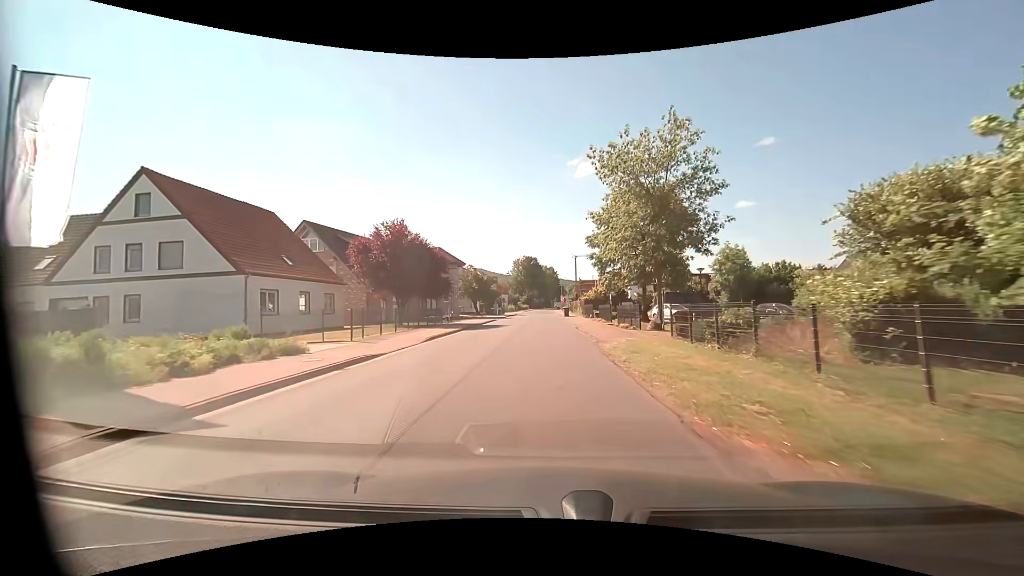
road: unclassified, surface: asphalt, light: Day
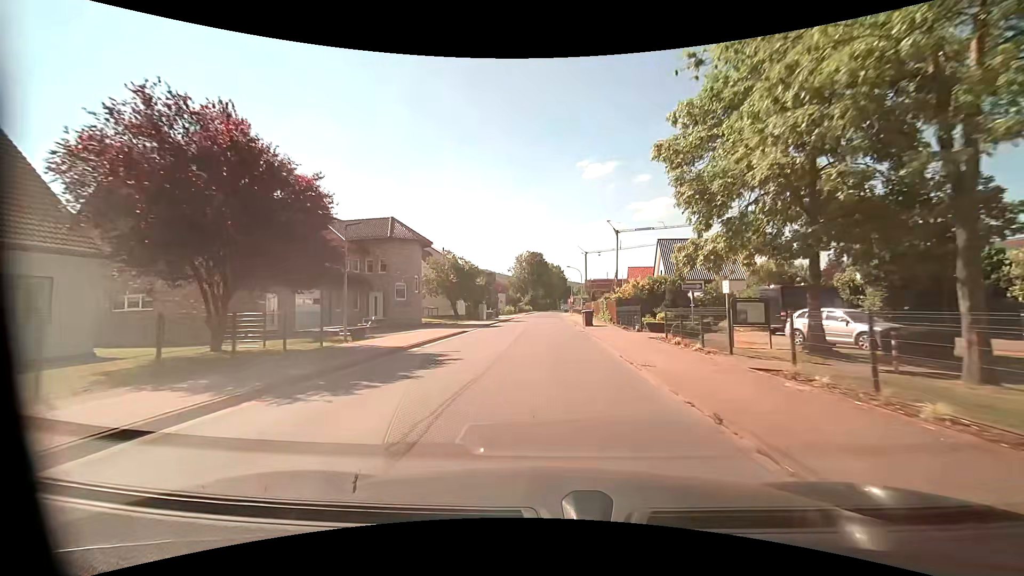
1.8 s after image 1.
(-0.2, +22.7) m; -1°
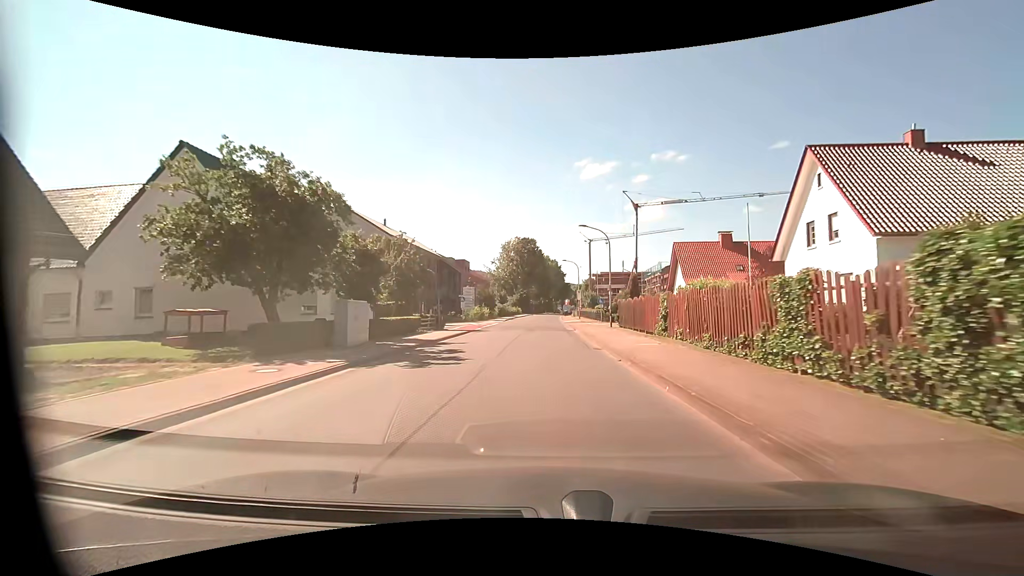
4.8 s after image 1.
(+0.1, +36.9) m; 0°
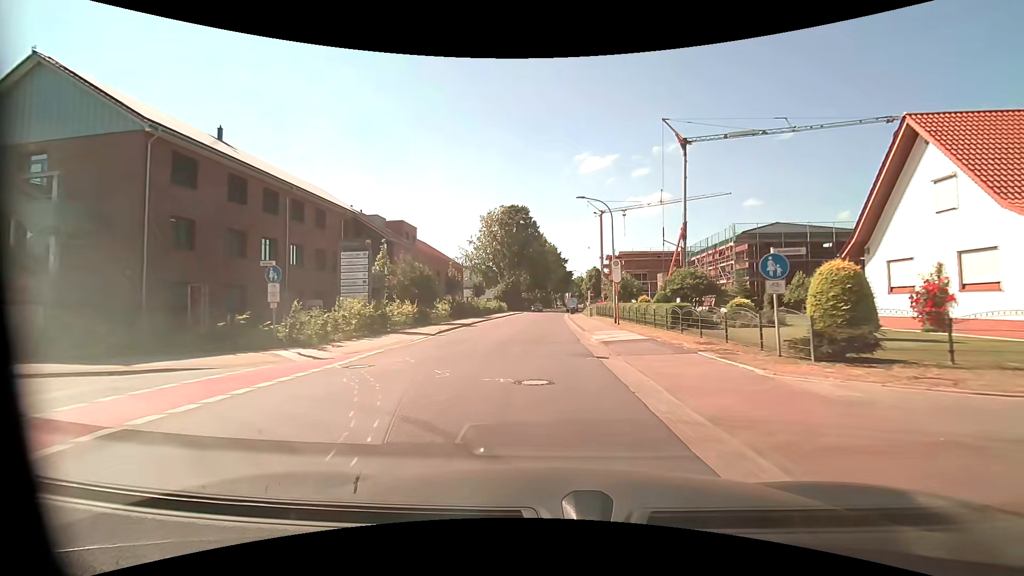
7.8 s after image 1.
(+0.1, +36.9) m; 0°
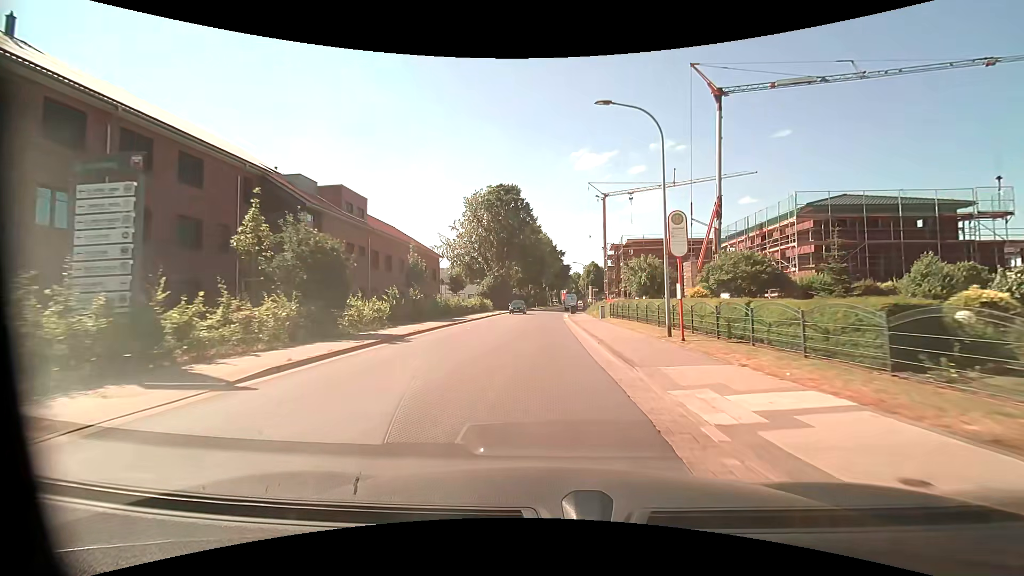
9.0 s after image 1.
(+0.1, +14.5) m; +1°
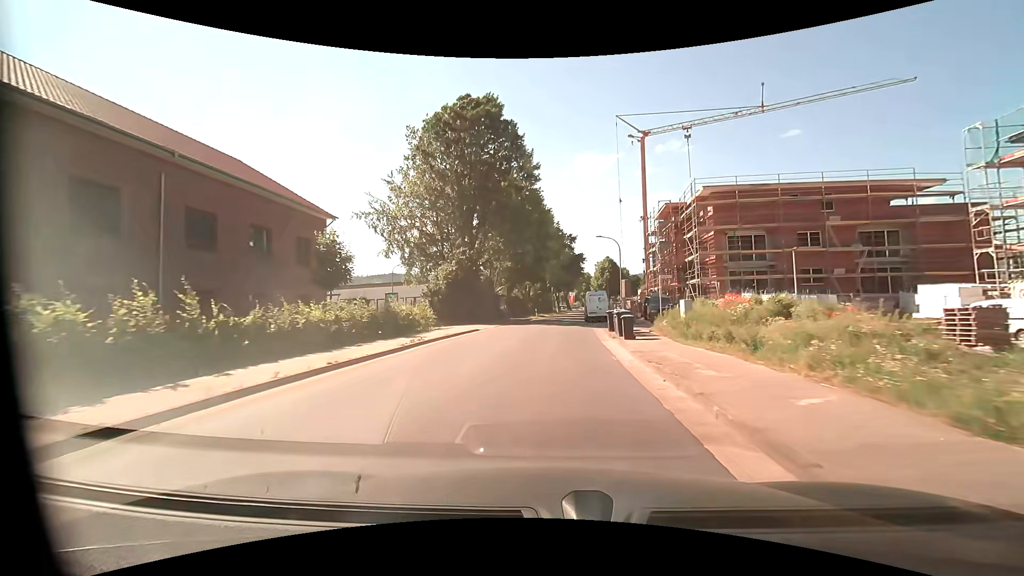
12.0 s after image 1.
(0.0, +35.8) m; 0°
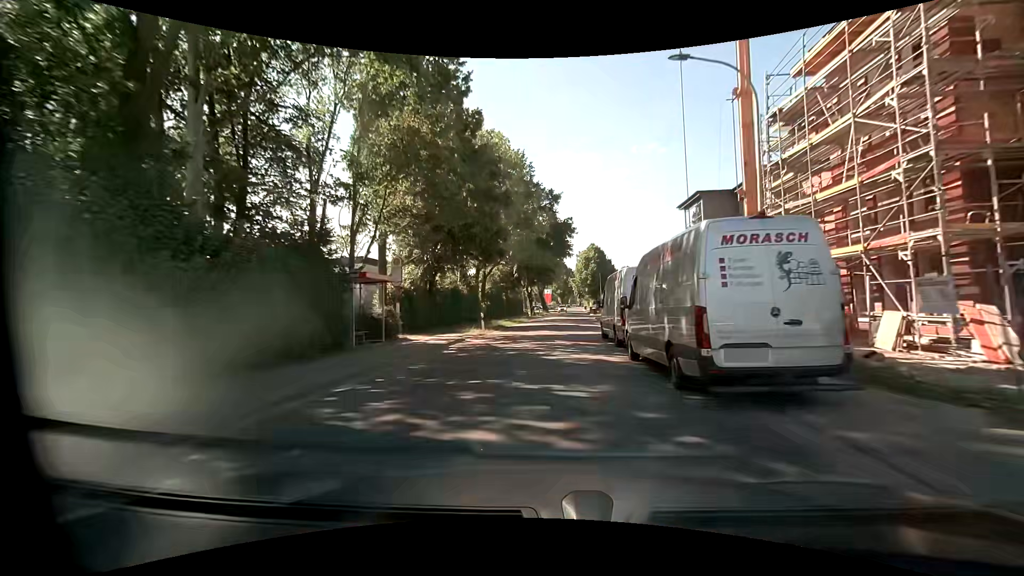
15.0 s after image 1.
(+0.7, +34.8) m; +3°
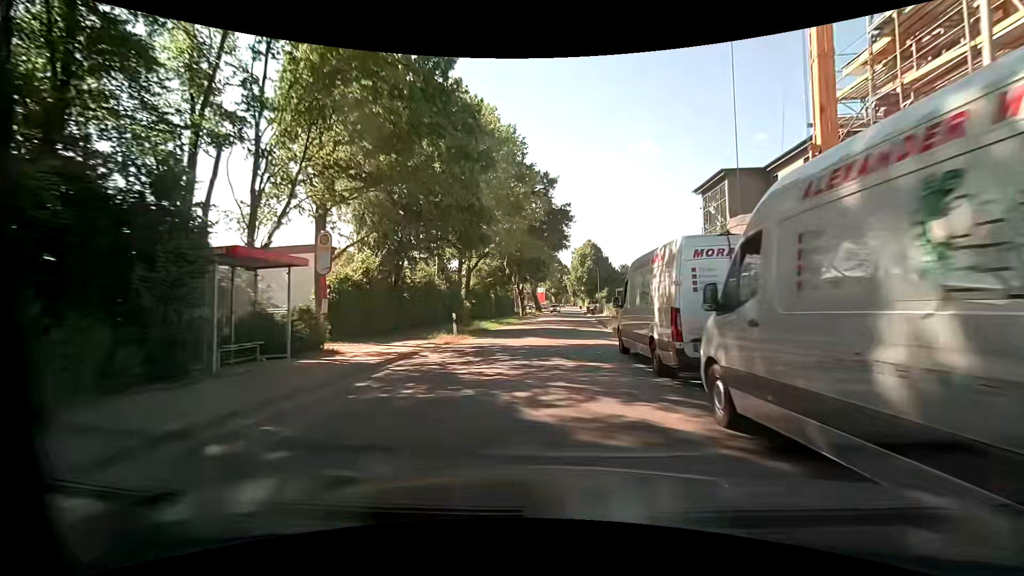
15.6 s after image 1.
(+0.1, +6.9) m; +1°
(0, +10) (+1, +20) (+2, +30) (+2, +40) (+3, +50) (+4, +60) (+4, +70) (+5, +80) (+5, +90) (+6, +100) m
